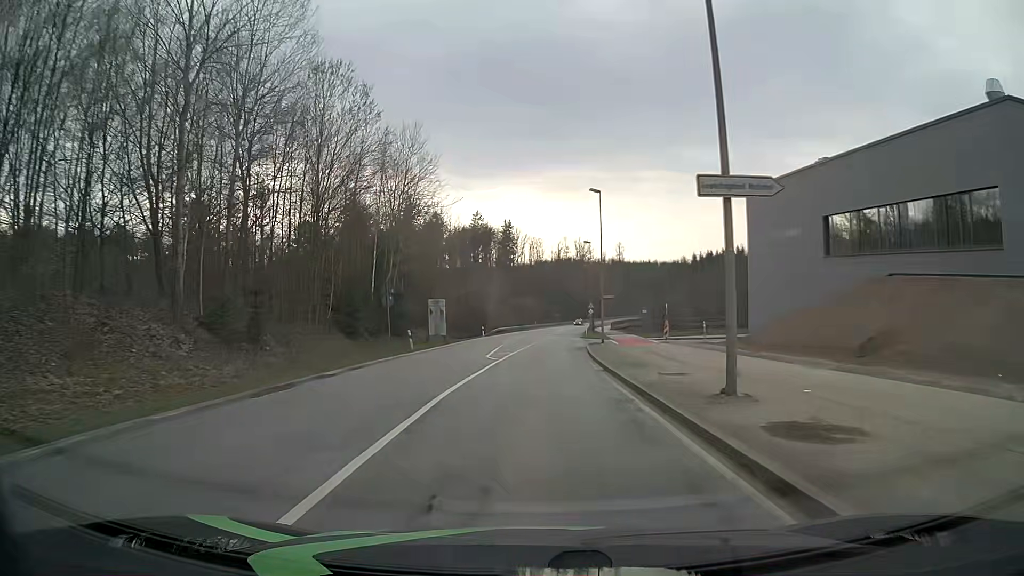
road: secondary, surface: asphalt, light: Day
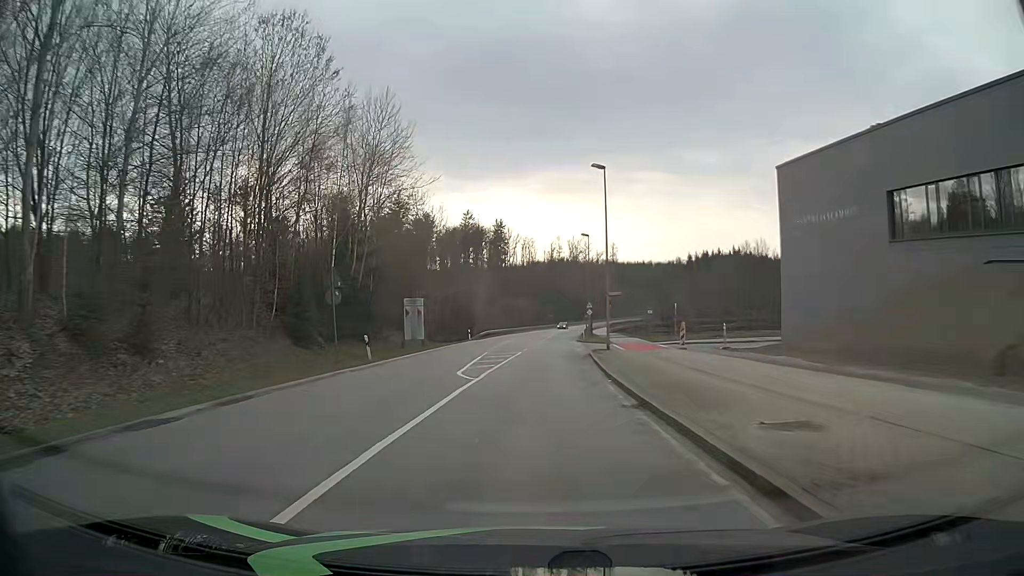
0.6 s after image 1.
(0.0, +7.7) m; +1°
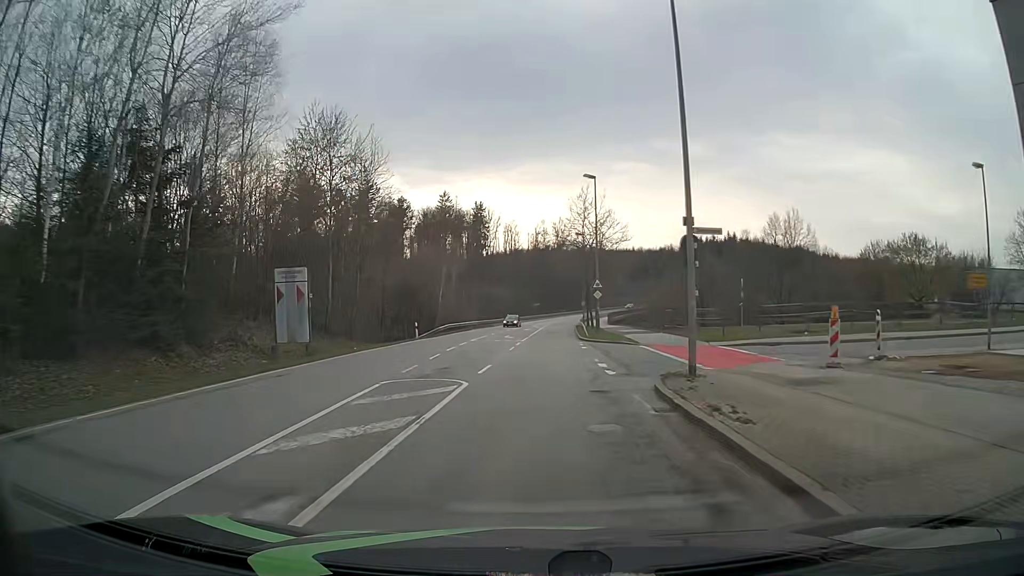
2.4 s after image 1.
(+0.3, +22.9) m; +1°
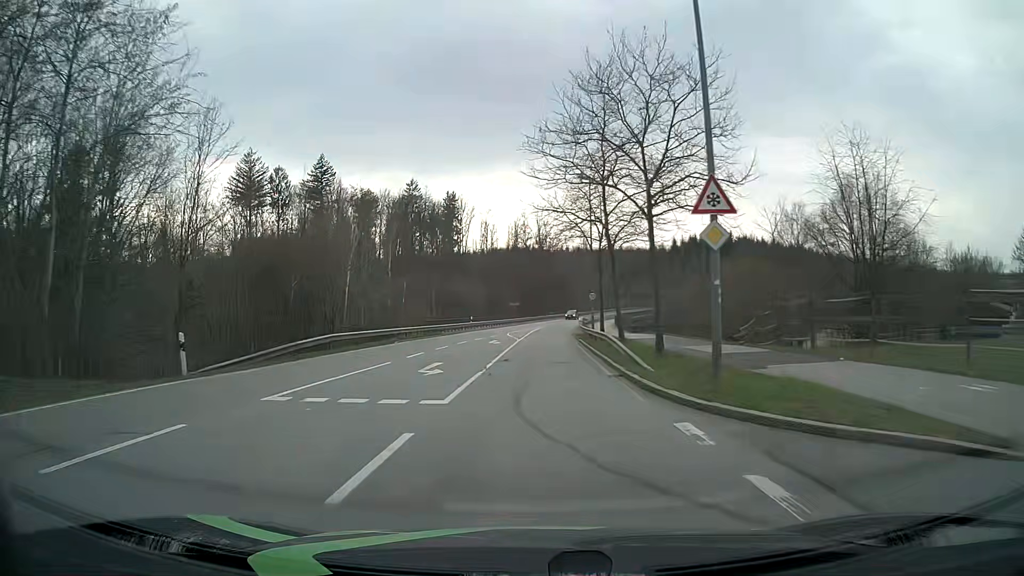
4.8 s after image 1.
(+0.5, +30.4) m; +2°
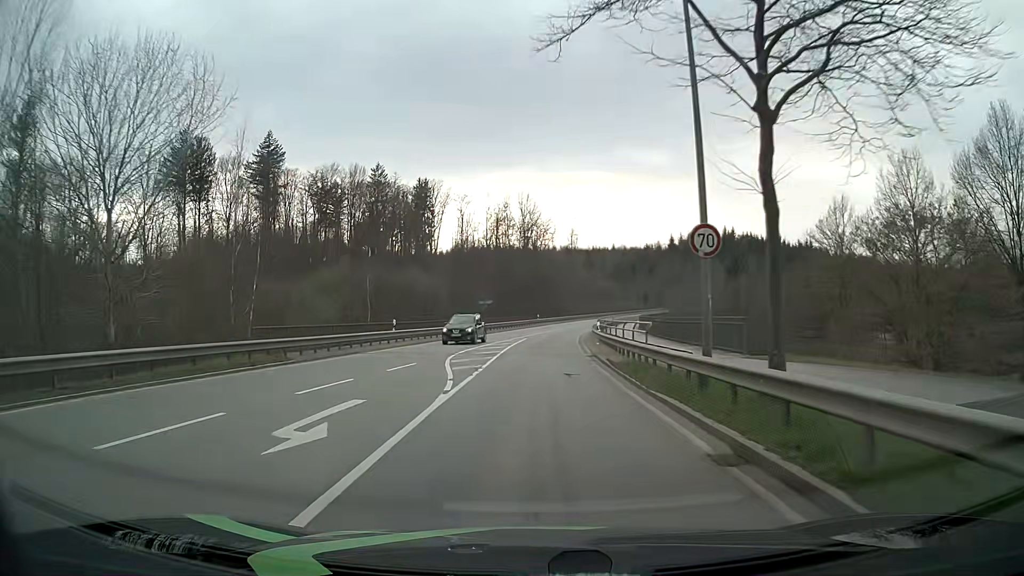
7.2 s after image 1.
(+0.3, +30.4) m; +1°
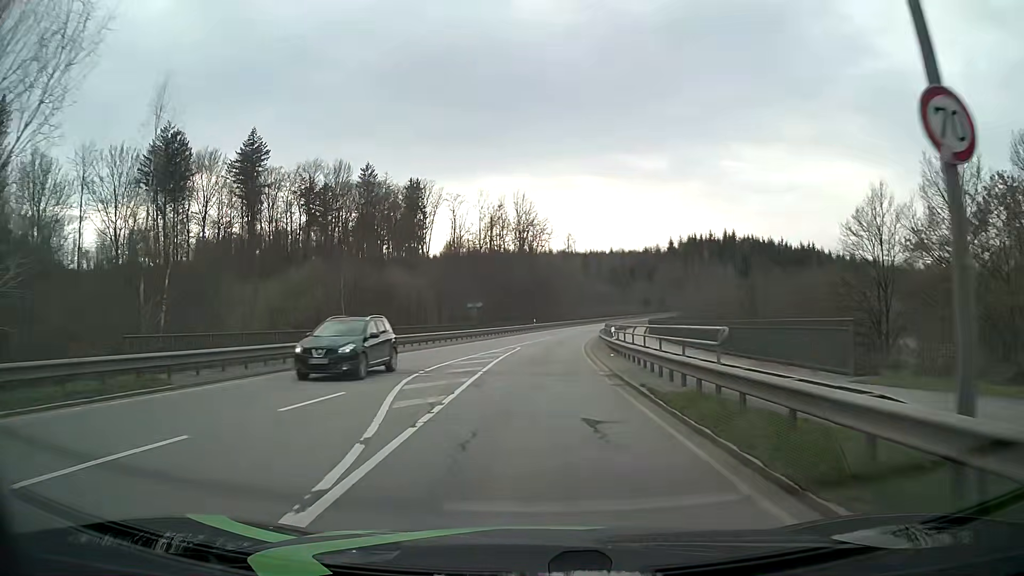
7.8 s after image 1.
(0.0, +7.8) m; 0°
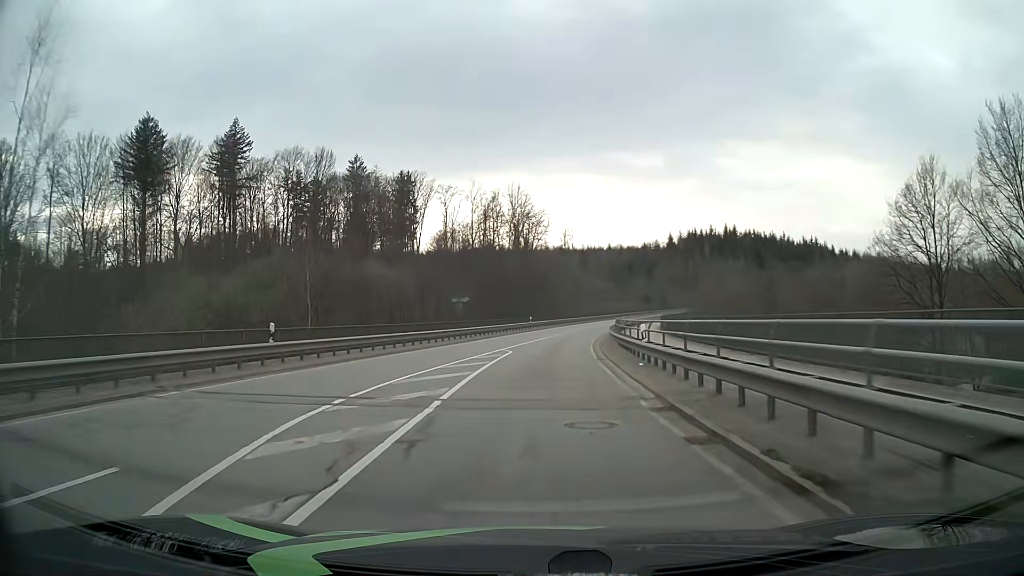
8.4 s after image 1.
(+0.1, +8.1) m; 0°
